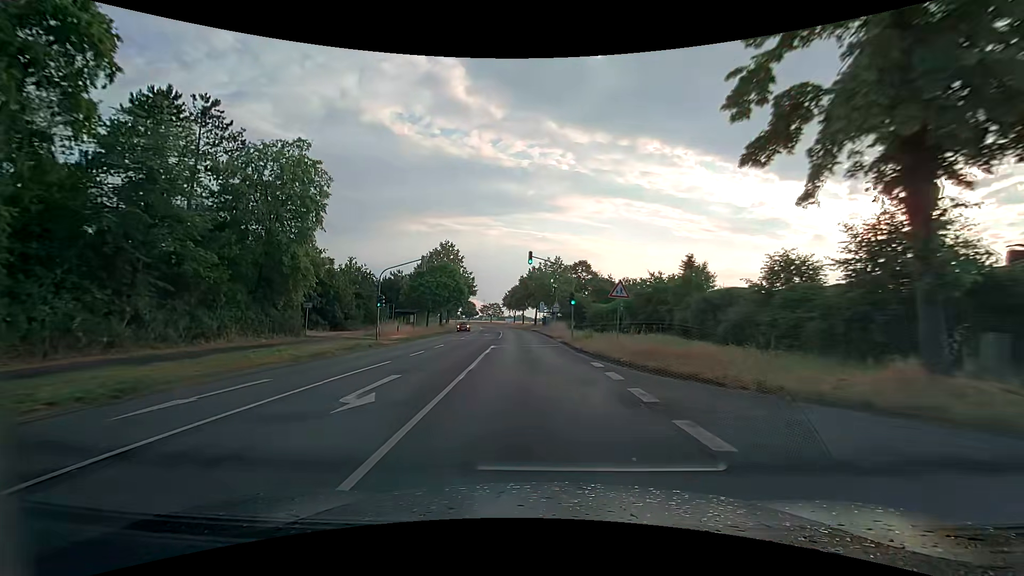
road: secondary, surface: asphalt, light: Day
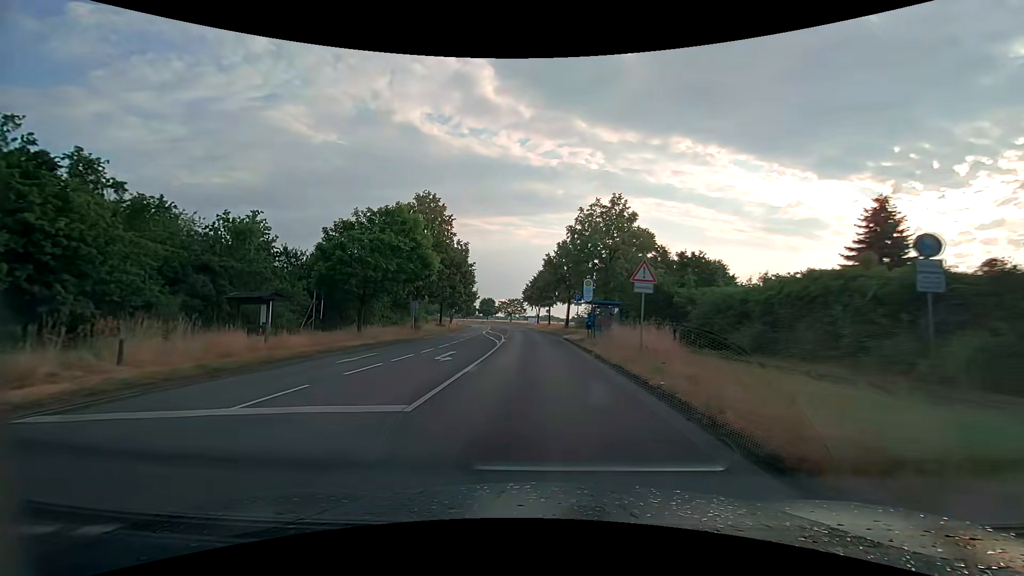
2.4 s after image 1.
(-0.8, +32.2) m; -3°
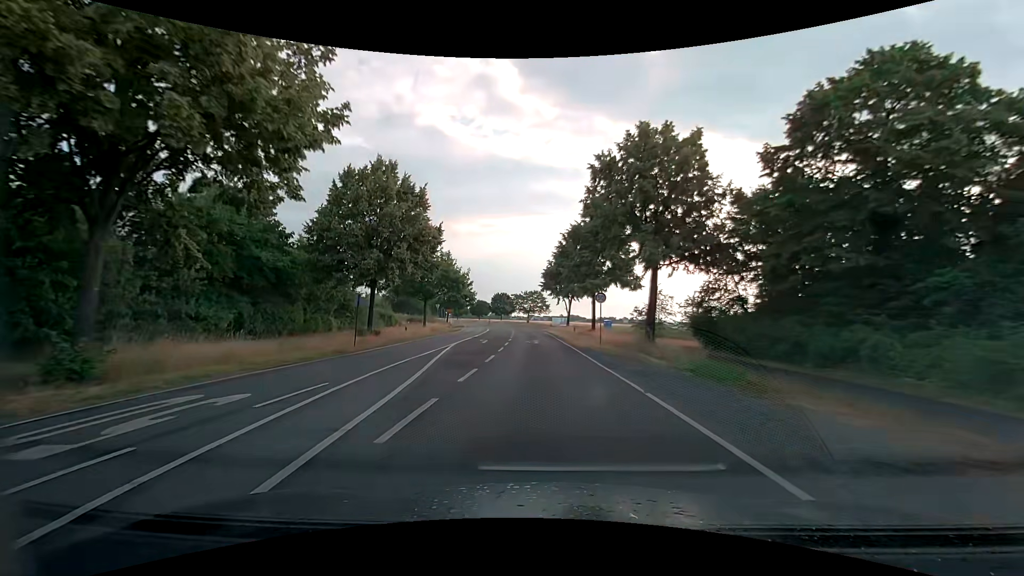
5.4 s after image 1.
(-1.0, +40.3) m; -3°
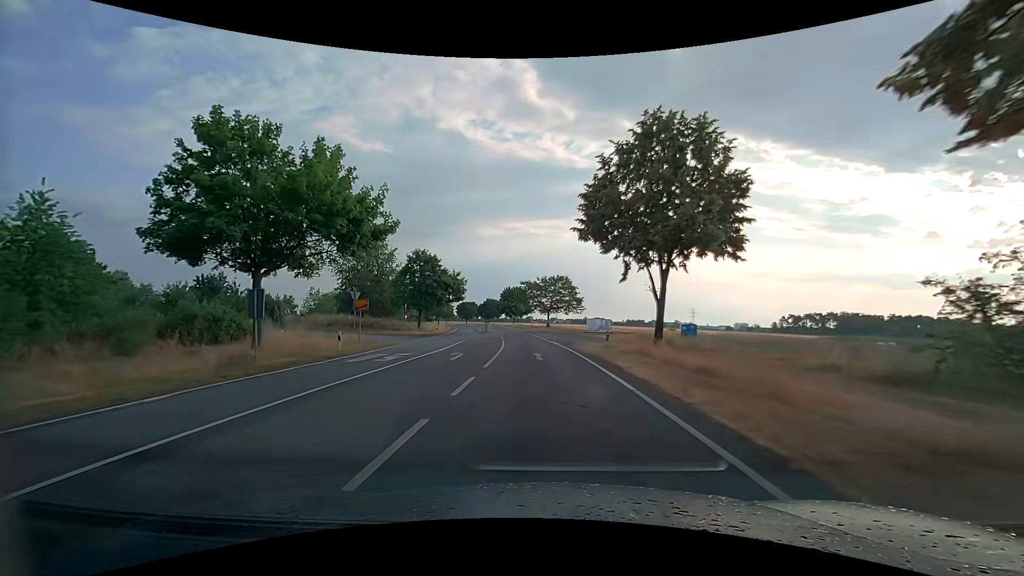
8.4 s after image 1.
(-0.8, +40.3) m; -3°
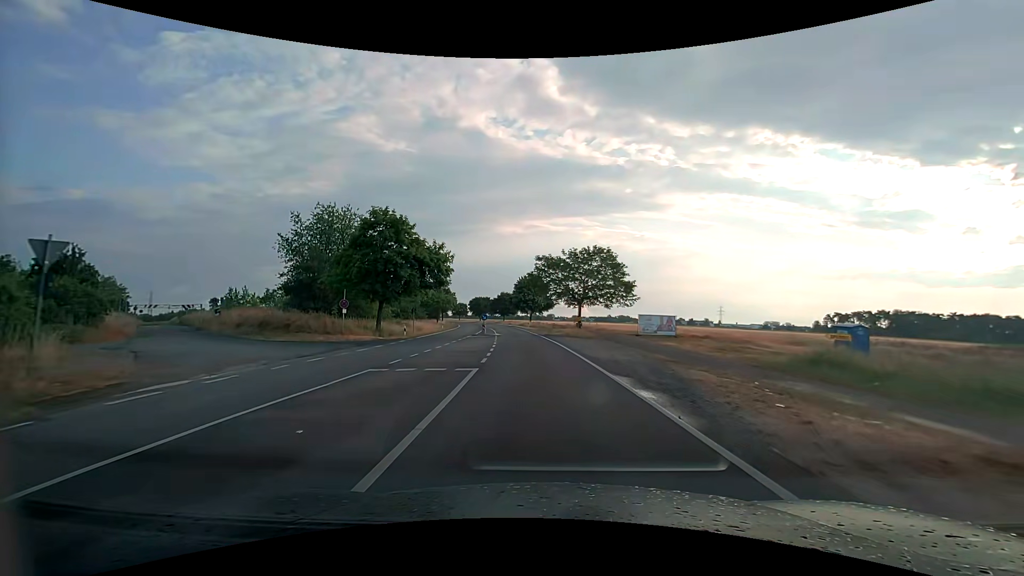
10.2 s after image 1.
(-0.3, +24.2) m; -2°
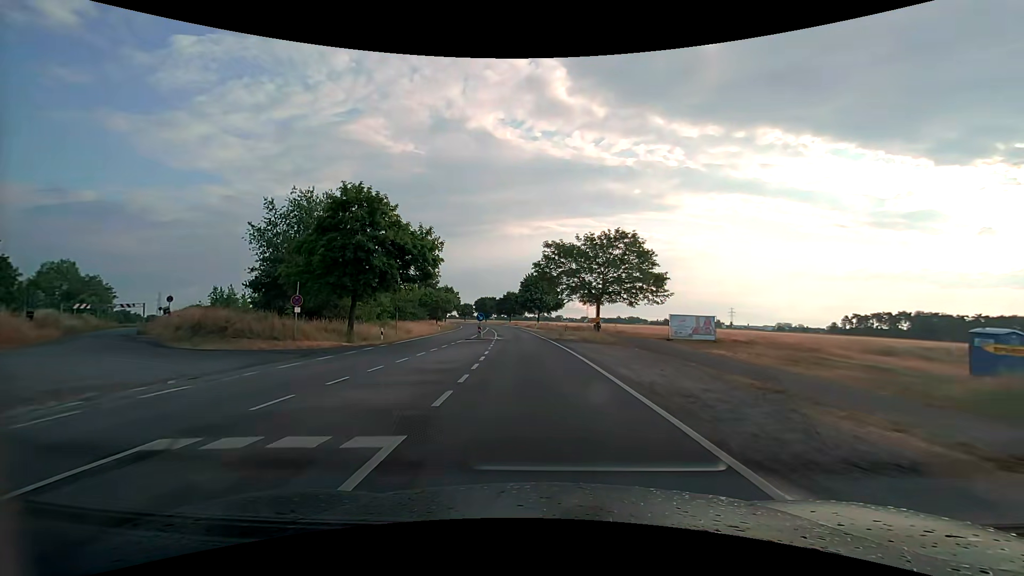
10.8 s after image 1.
(-0.1, +8.2) m; -1°
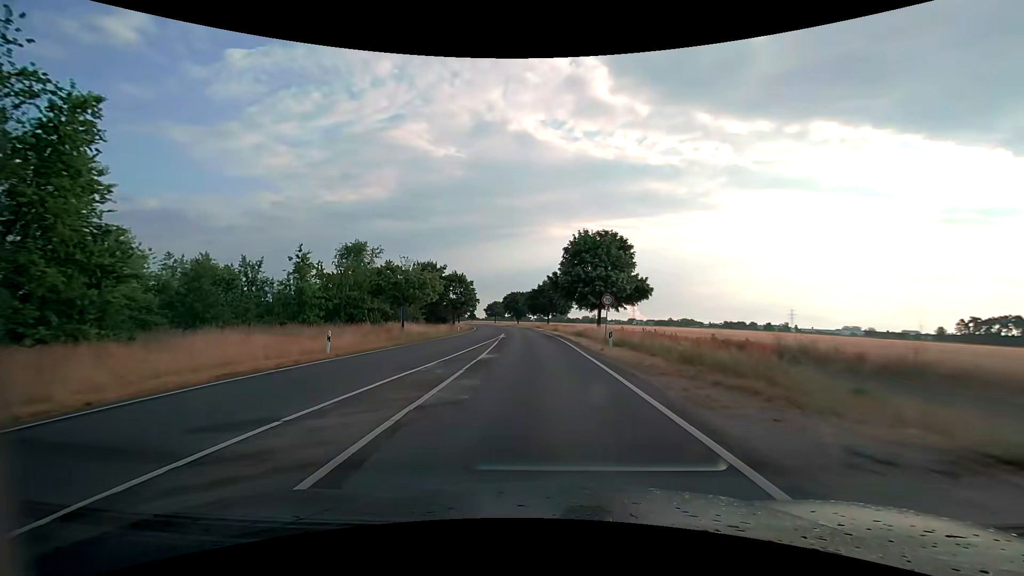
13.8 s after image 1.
(-2.0, +43.7) m; -4°
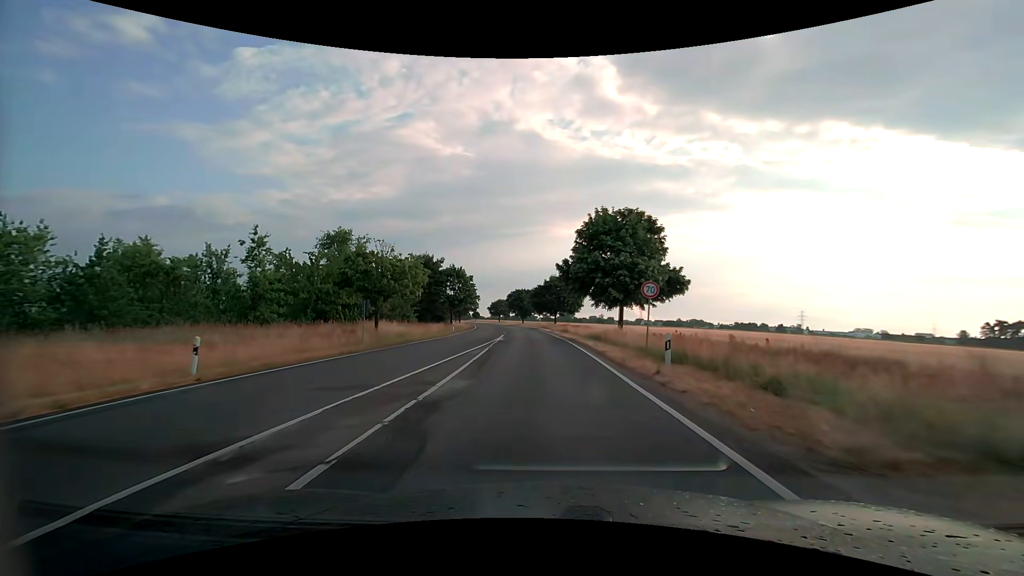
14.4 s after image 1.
(-0.2, +9.2) m; -1°
(0, +10) (0, +20) (-1, +30) (-1, +40) (-1, +50) (-2, +60) (-3, +70) (-4, +80) (-5, +90) (-6, +100) m
